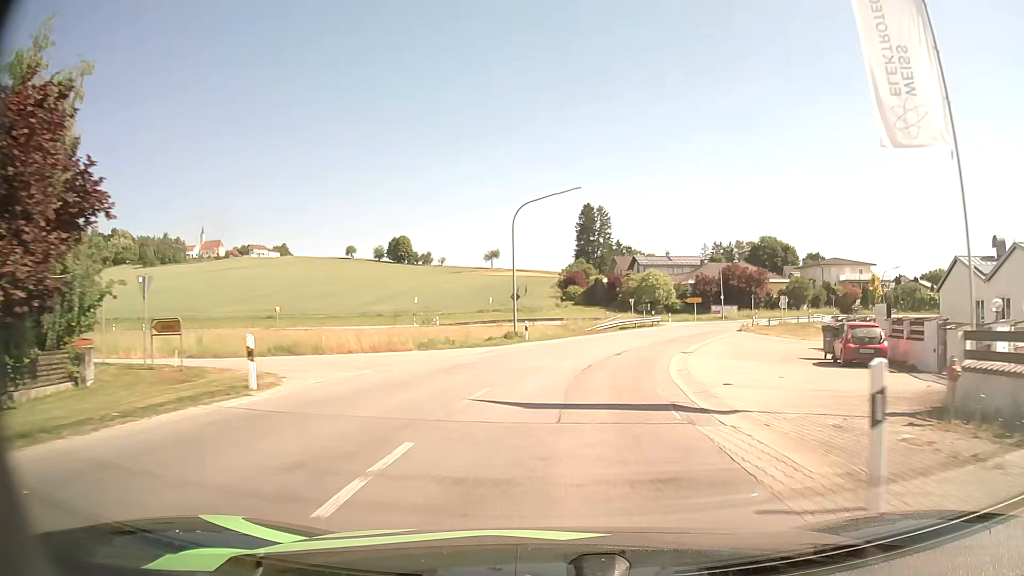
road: secondary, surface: asphalt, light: Day
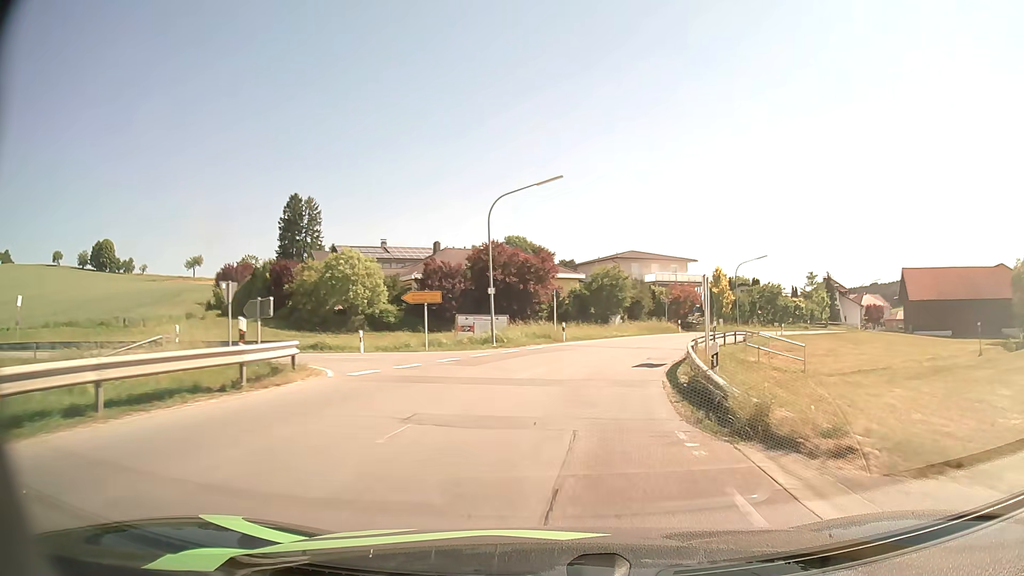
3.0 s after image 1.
(+8.7, +43.2) m; +23°
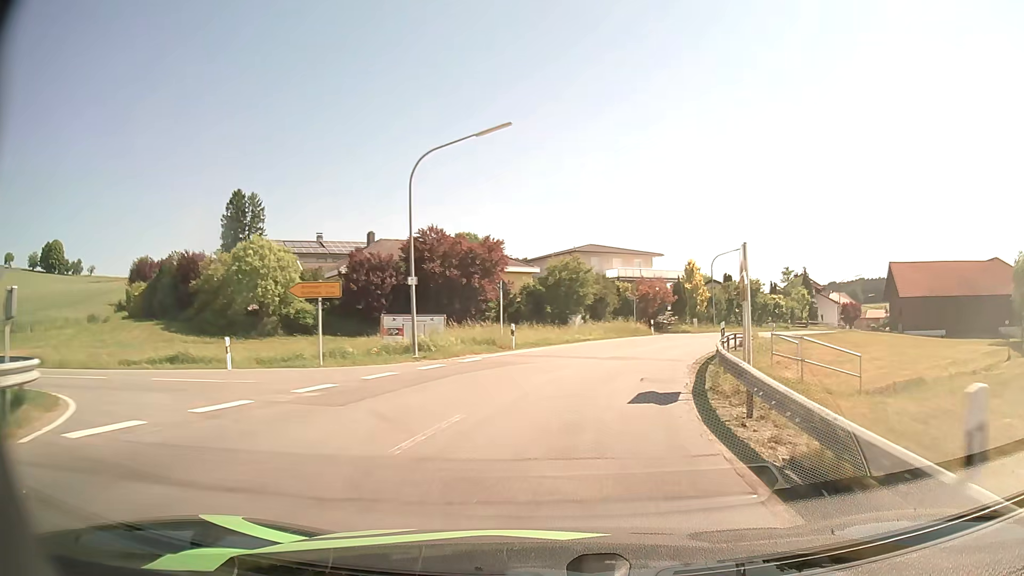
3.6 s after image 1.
(+0.3, +8.6) m; +4°
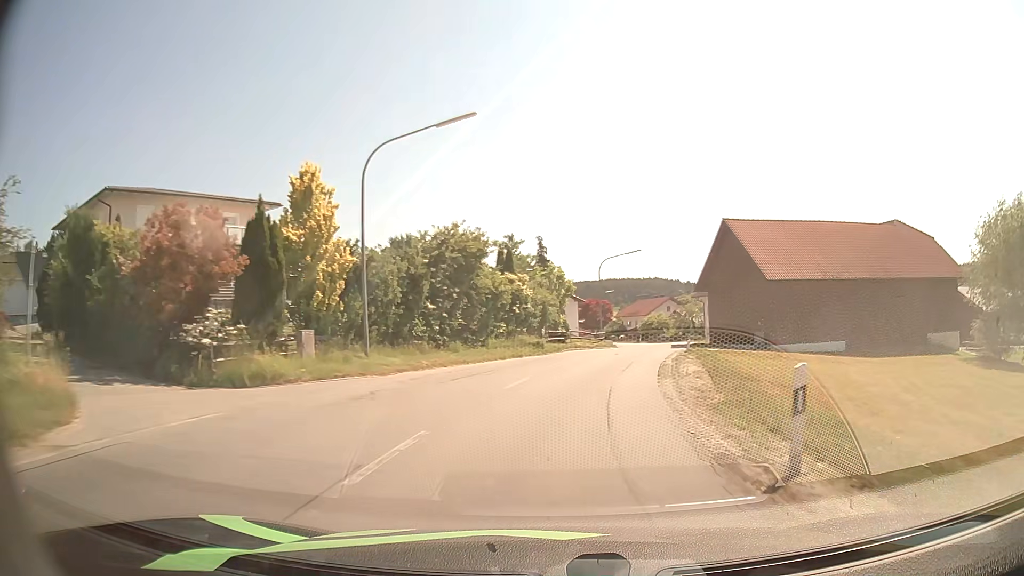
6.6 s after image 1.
(+10.0, +40.7) m; +28°
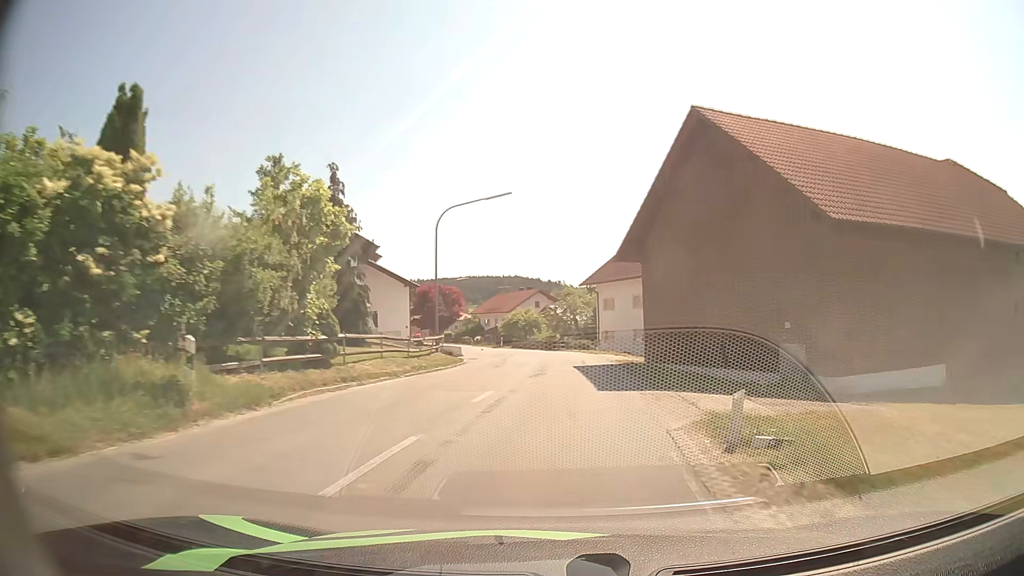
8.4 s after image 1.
(+2.7, +24.5) m; +12°
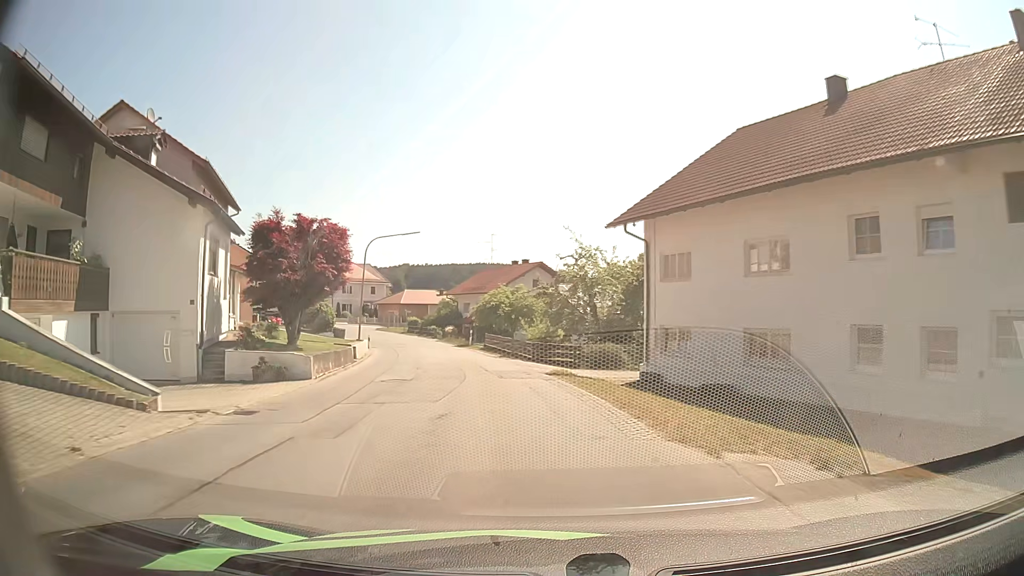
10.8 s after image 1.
(+0.8, +29.1) m; -2°
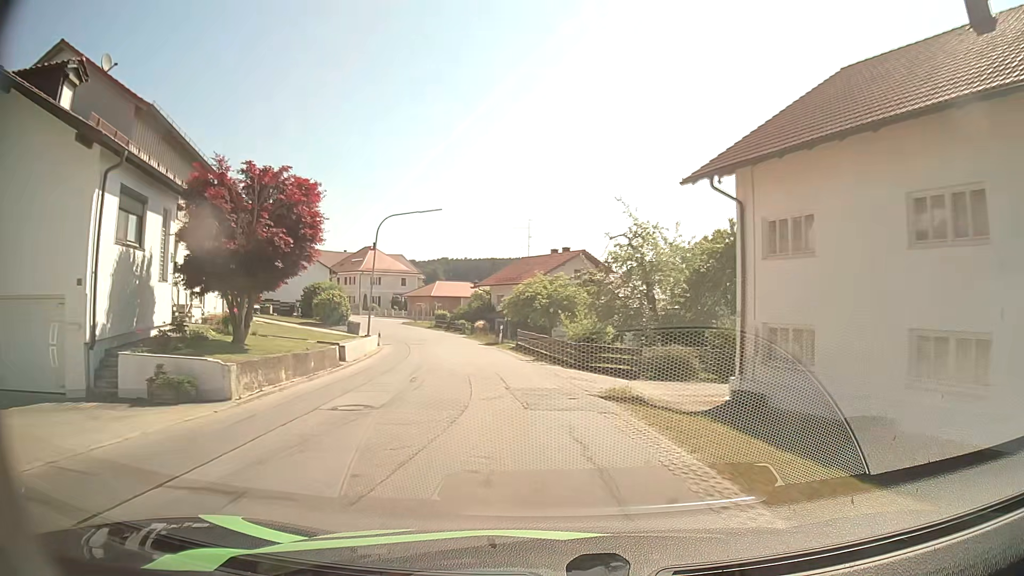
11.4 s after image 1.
(-0.1, +7.3) m; -3°
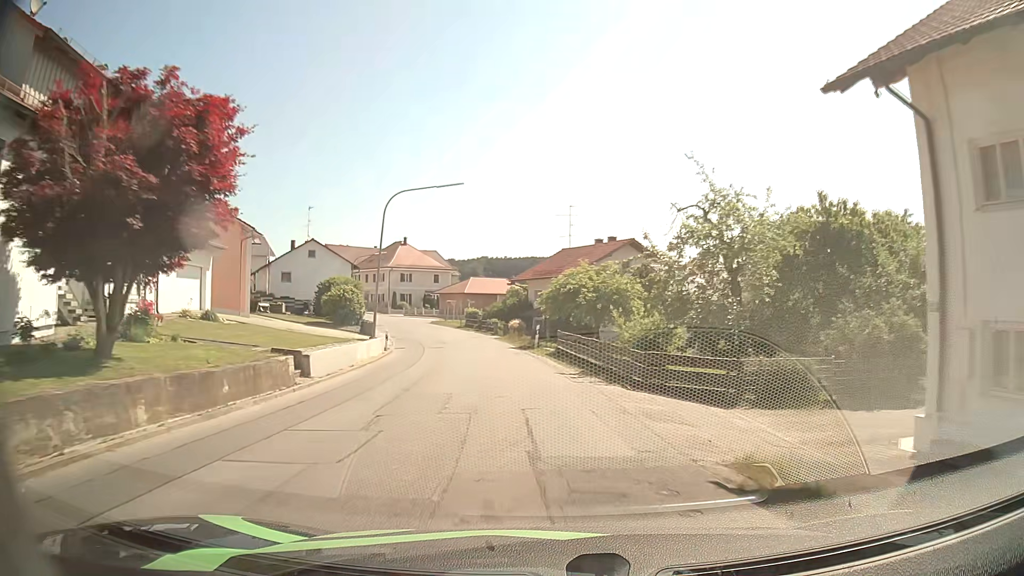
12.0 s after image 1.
(-0.2, +7.5) m; -3°
(0, +10) (-1, +20) (-3, +30) (-5, +40) (-7, +49) (-10, +59) (-14, +68) (-18, +77) (-22, +86) (-27, +95) m
